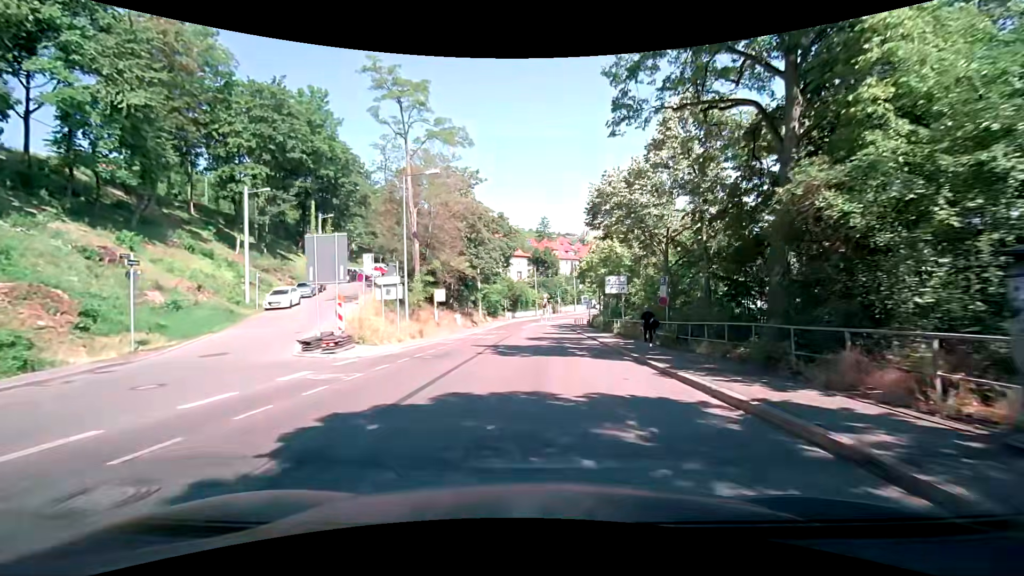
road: secondary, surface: asphalt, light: Day
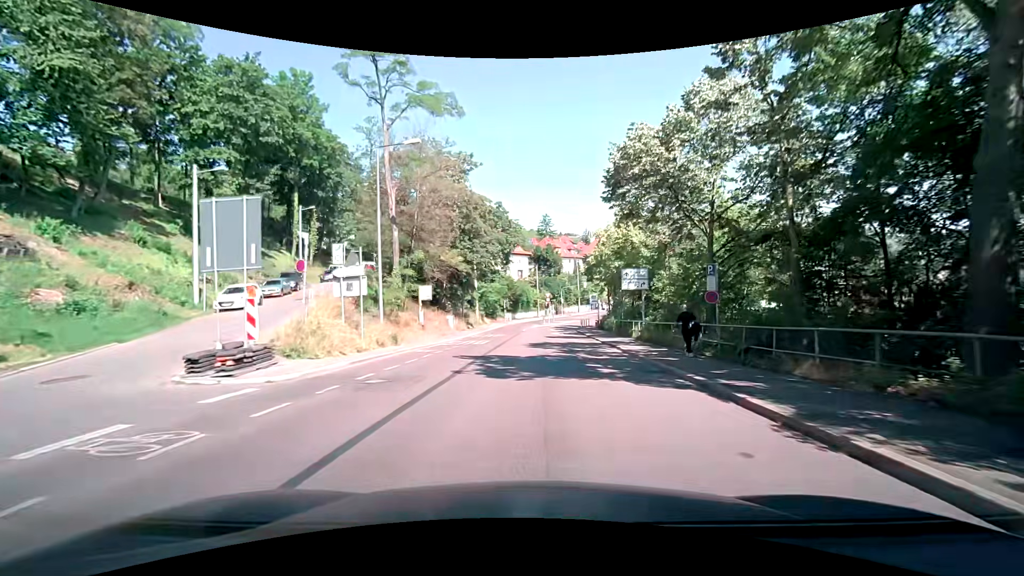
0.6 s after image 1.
(0.0, +5.8) m; 0°
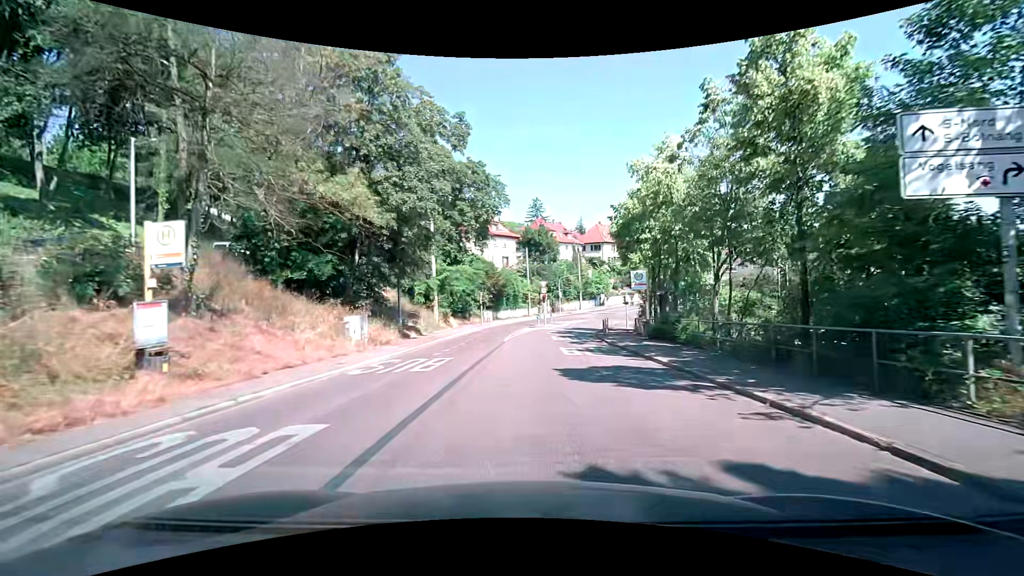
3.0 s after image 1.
(+0.2, +22.8) m; +1°
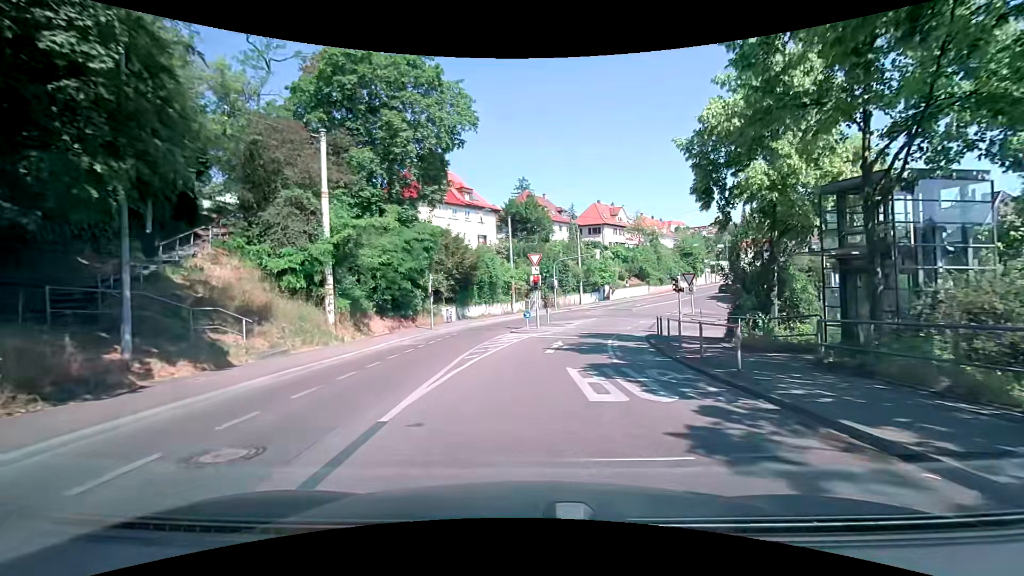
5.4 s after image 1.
(+0.4, +20.0) m; +3°
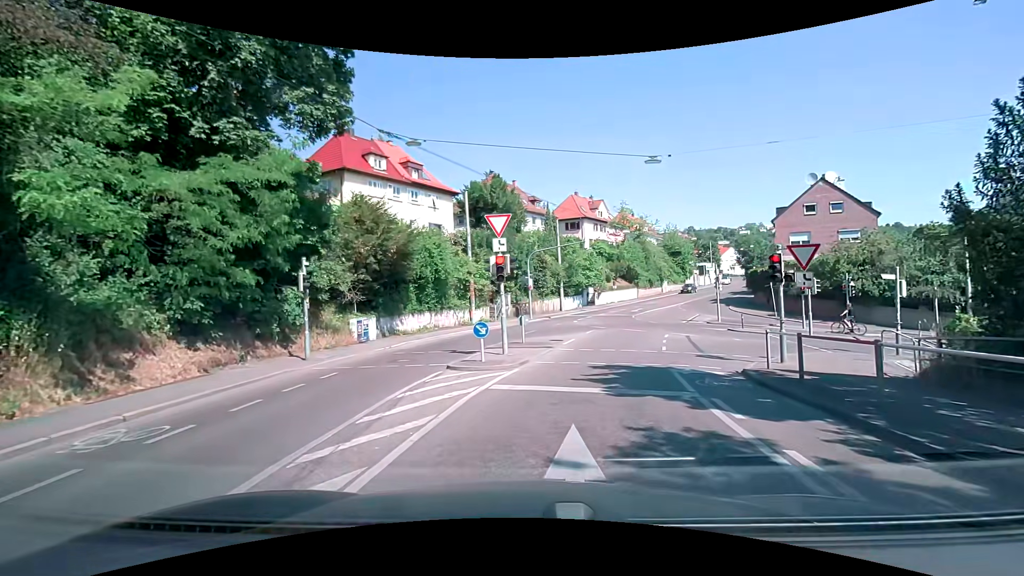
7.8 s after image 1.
(0.0, +13.3) m; +4°
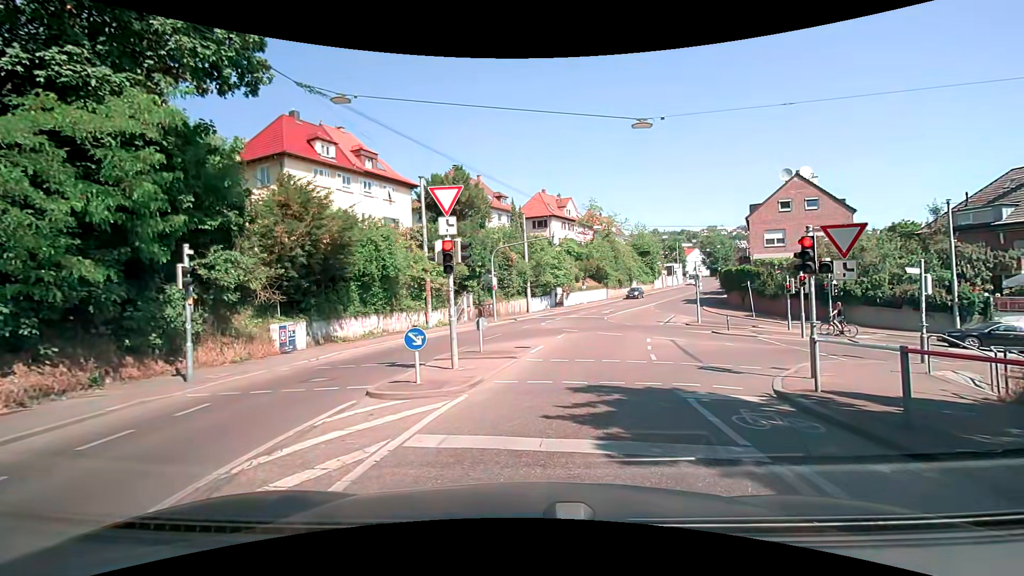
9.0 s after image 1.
(0.0, +3.4) m; +3°
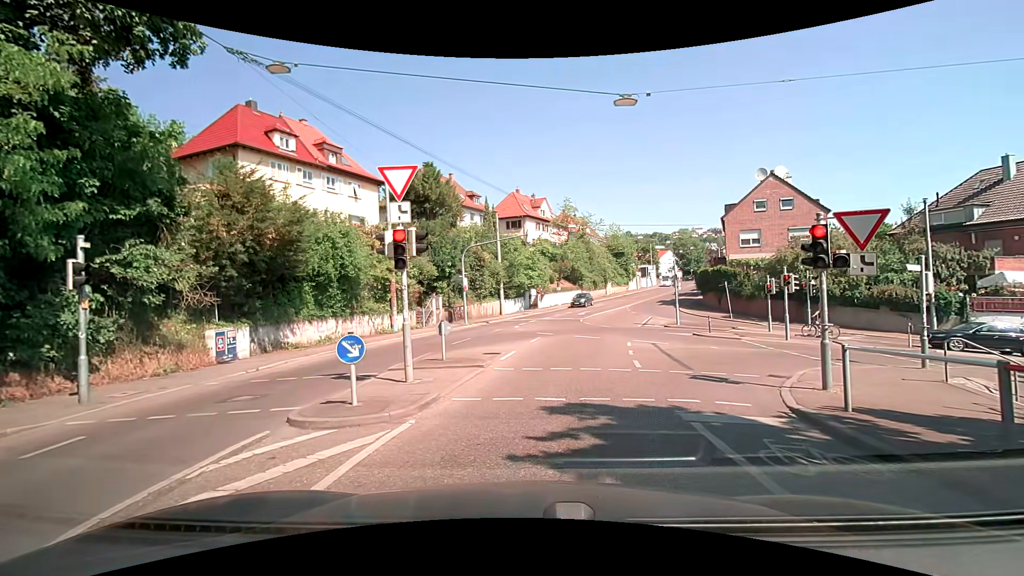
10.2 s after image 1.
(0.0, +1.6) m; +1°
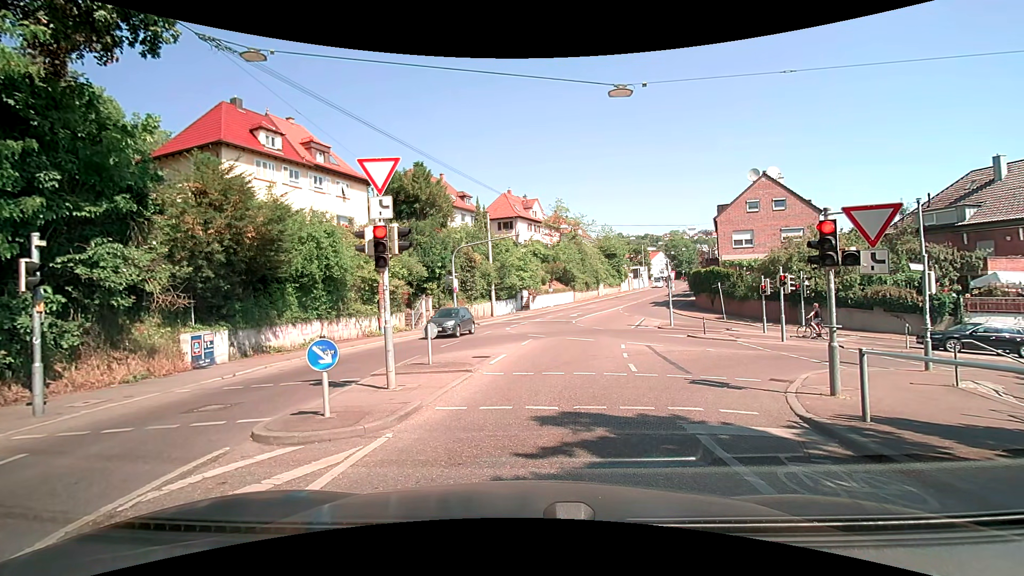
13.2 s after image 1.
(0.0, +0.7) m; 0°
